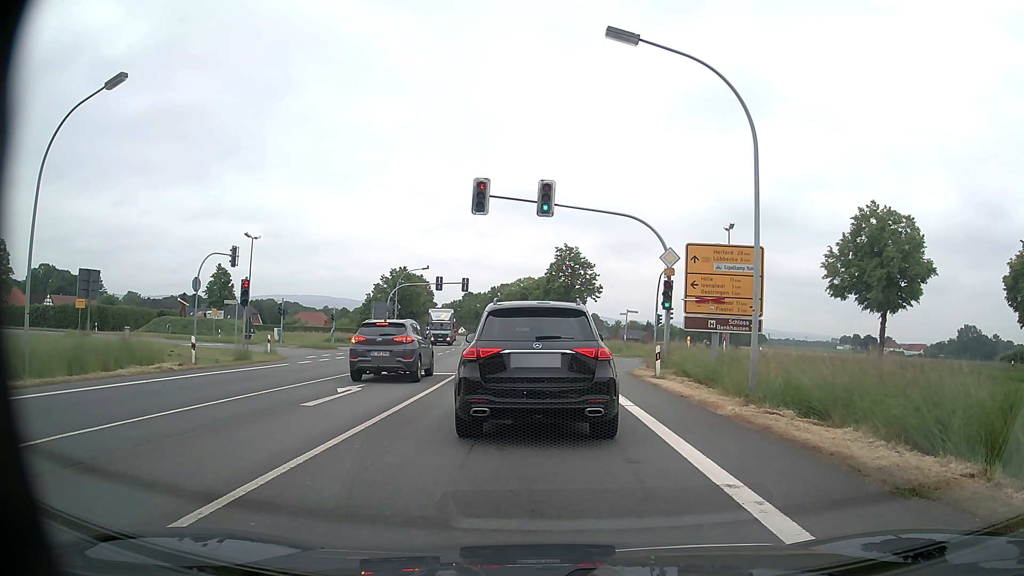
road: primary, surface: asphalt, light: Day
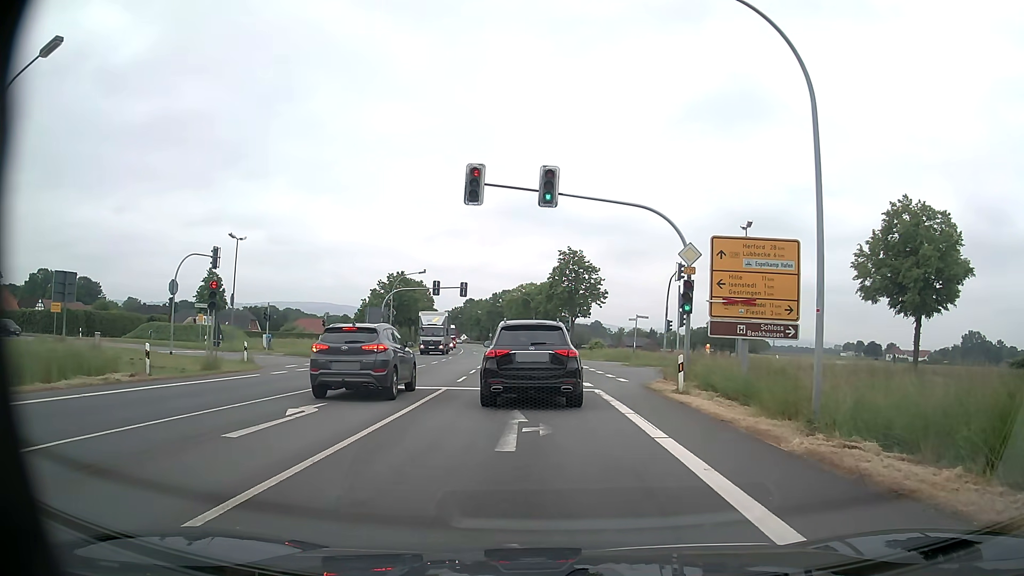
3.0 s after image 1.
(0.0, +3.6) m; 0°
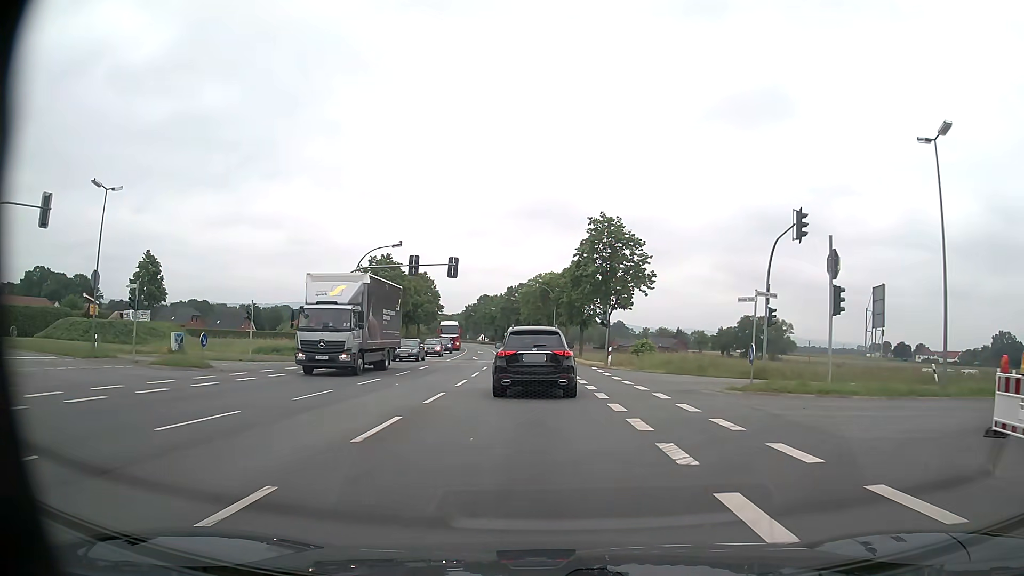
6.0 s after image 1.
(-0.2, +20.0) m; -2°
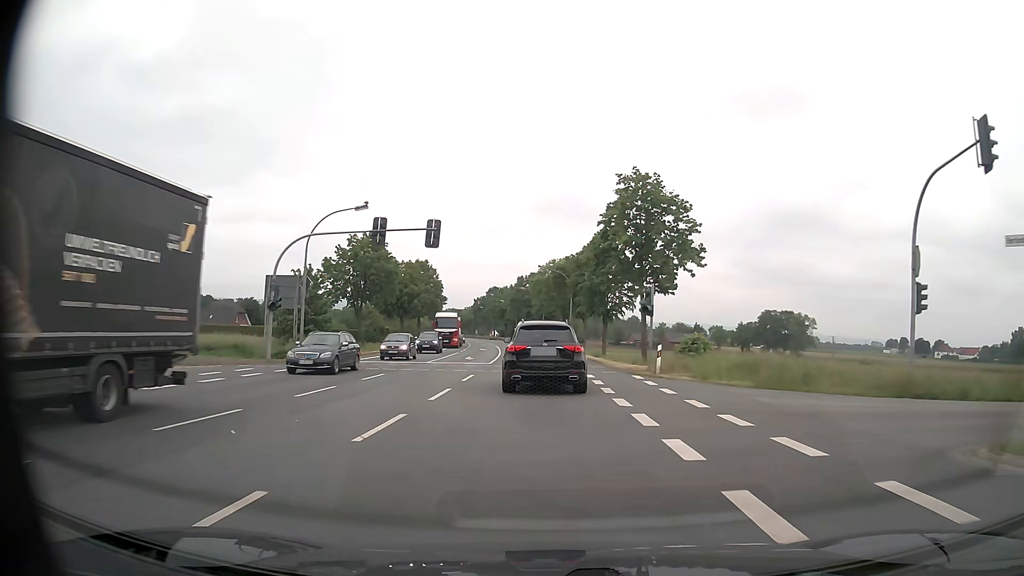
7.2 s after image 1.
(-0.1, +12.5) m; -1°
(0, +10) (0, +20) (0, +30) (-1, +40) (-1, +50) (-2, +60) (-3, +70) (-4, +80) (-5, +90) (-6, +100) m
